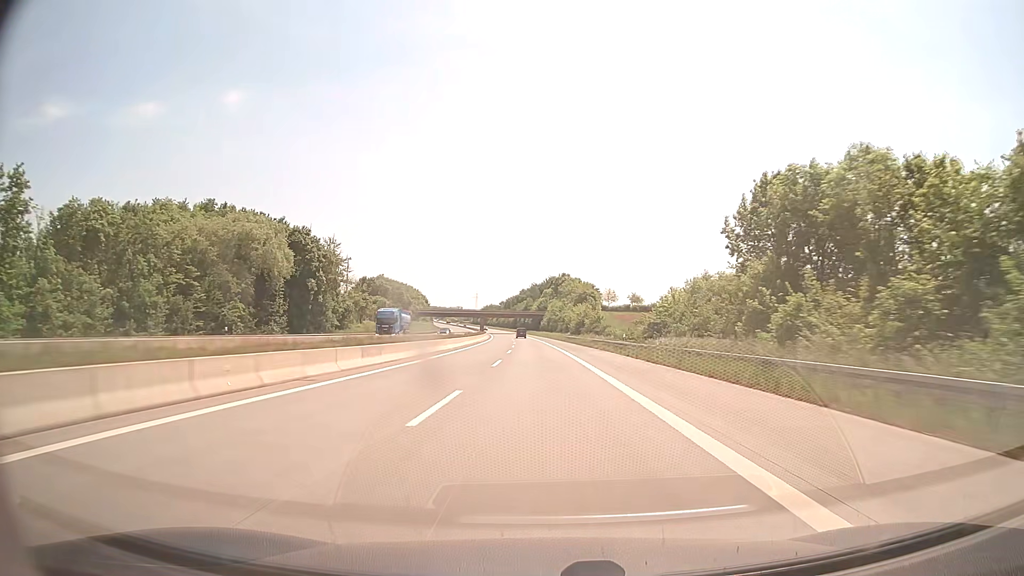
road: motorway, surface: asphalt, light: Day
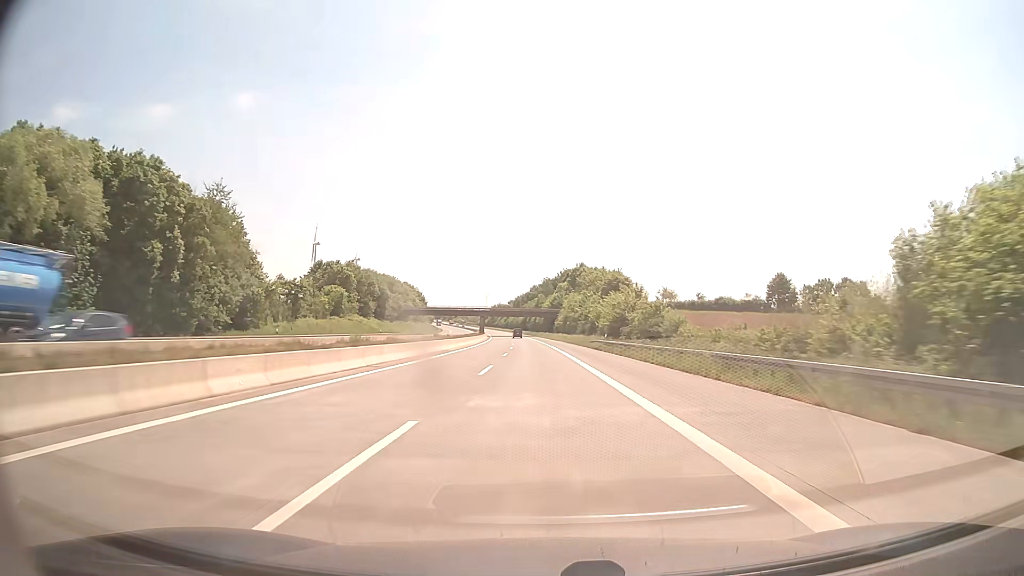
(-0.4, +41.5) m; -1°
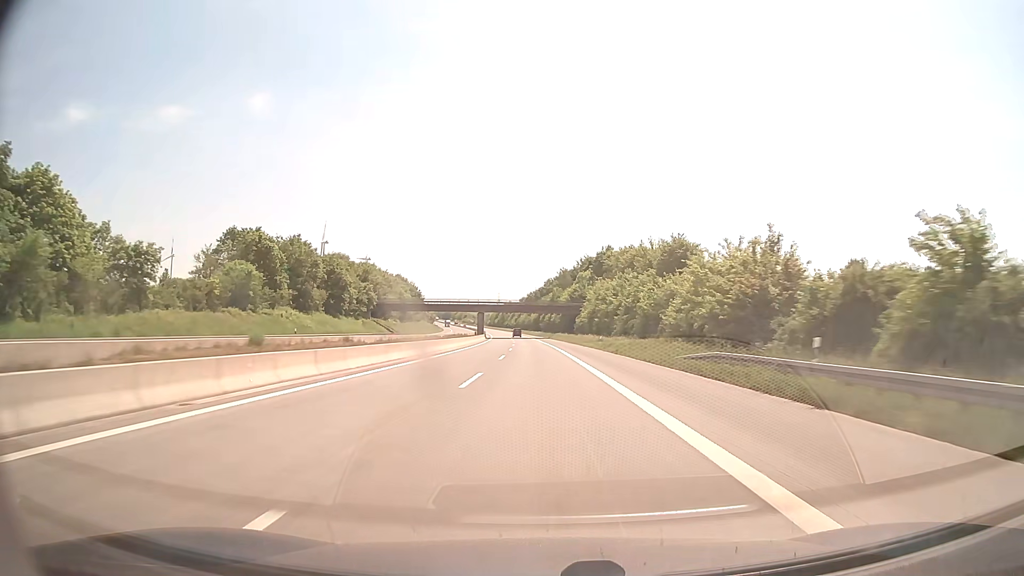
(-0.4, +41.5) m; -1°
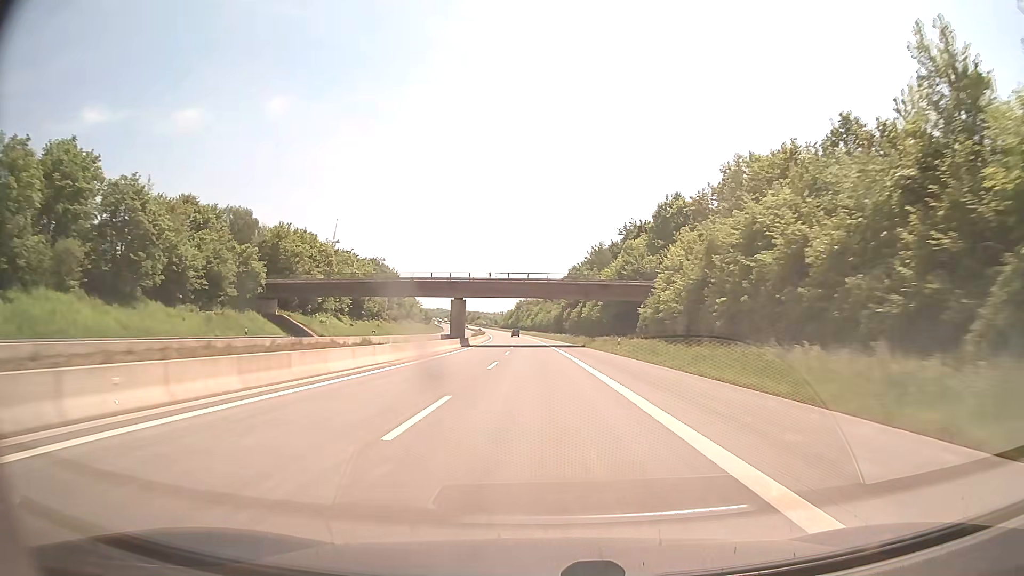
(-1.0, +62.2) m; -2°
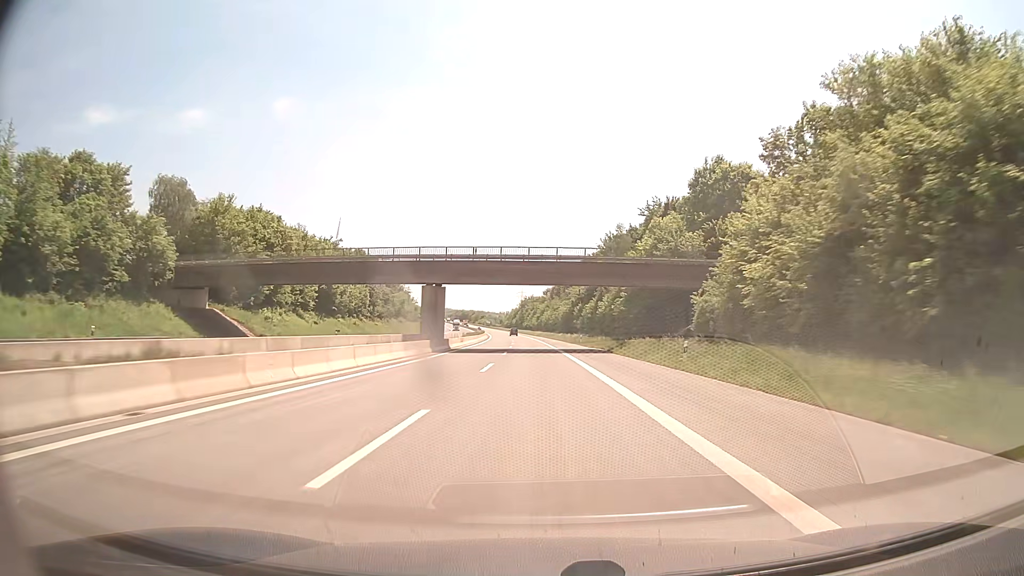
(-0.1, +20.8) m; -1°
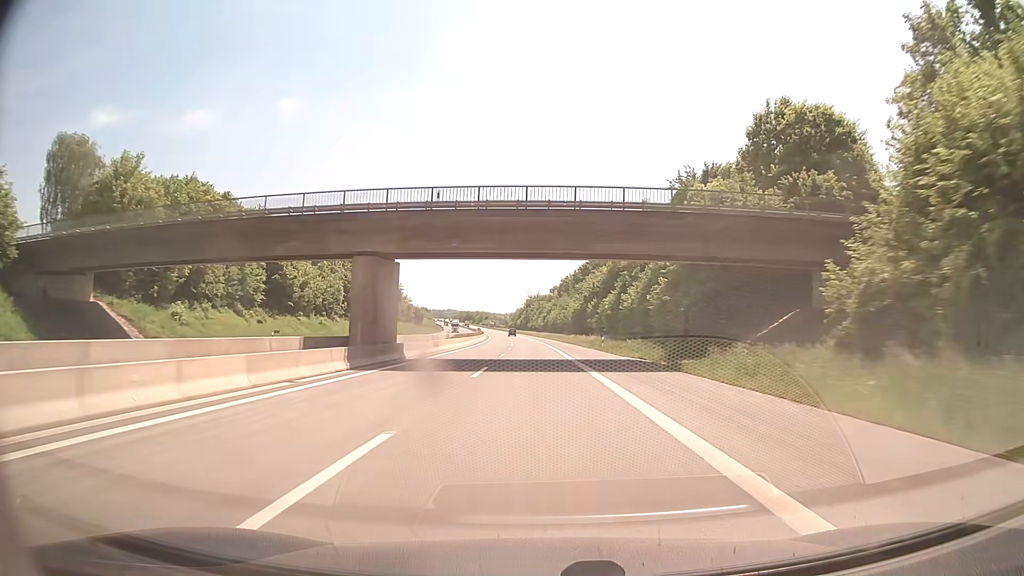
(-0.1, +20.8) m; 0°
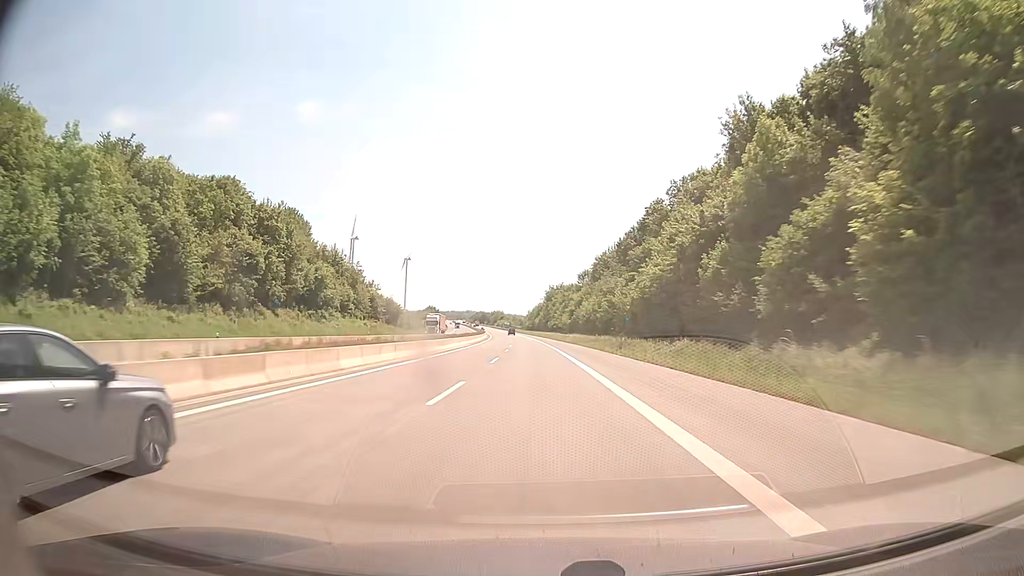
(-1.3, +62.2) m; -2°
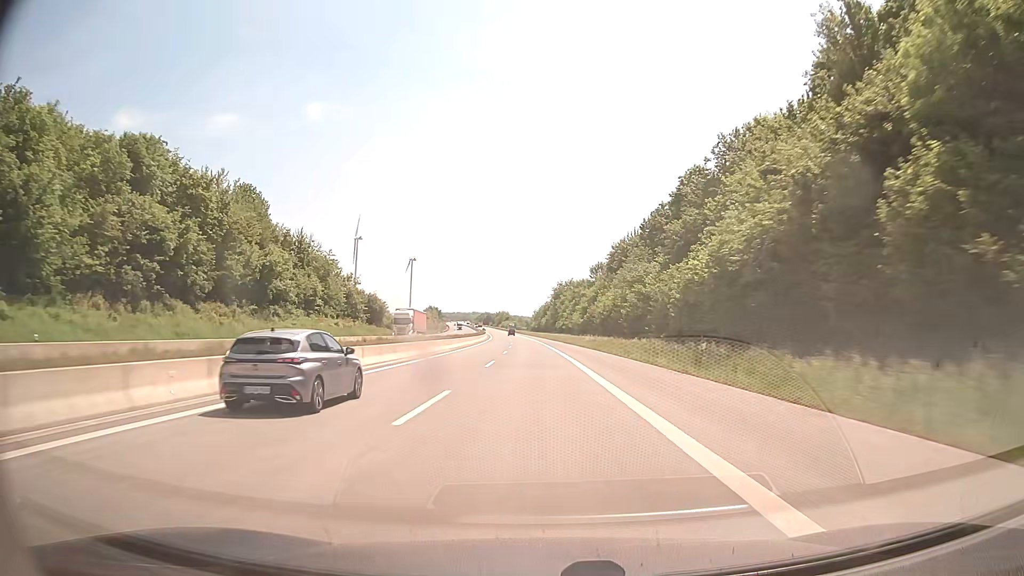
(-0.1, +20.8) m; -1°
(0, +10) (0, +20) (0, +30) (0, +40) (-1, +50) (-1, +60) (-1, +70) (-2, +80) (-2, +90) (-3, +100) m
